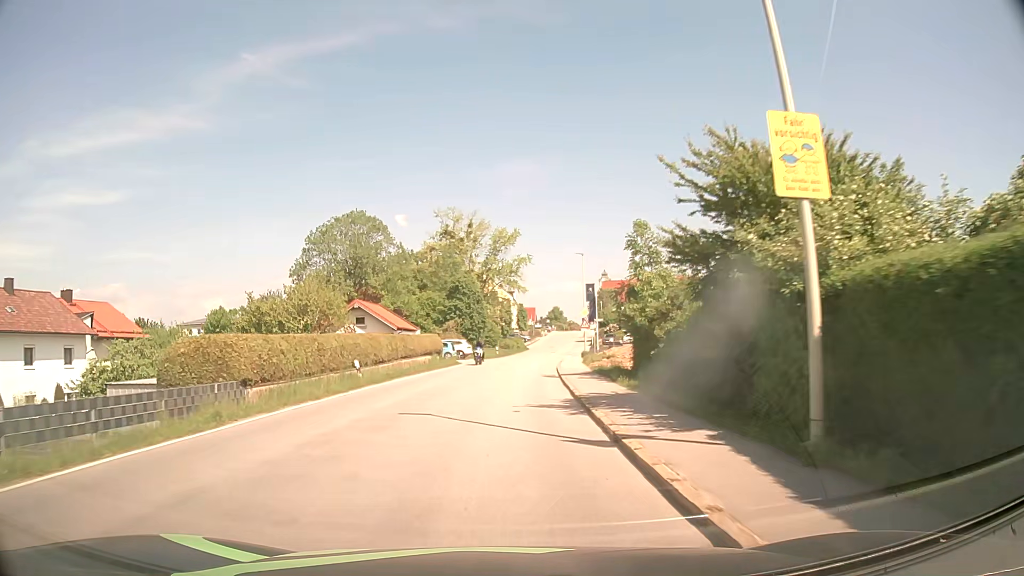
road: secondary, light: Day
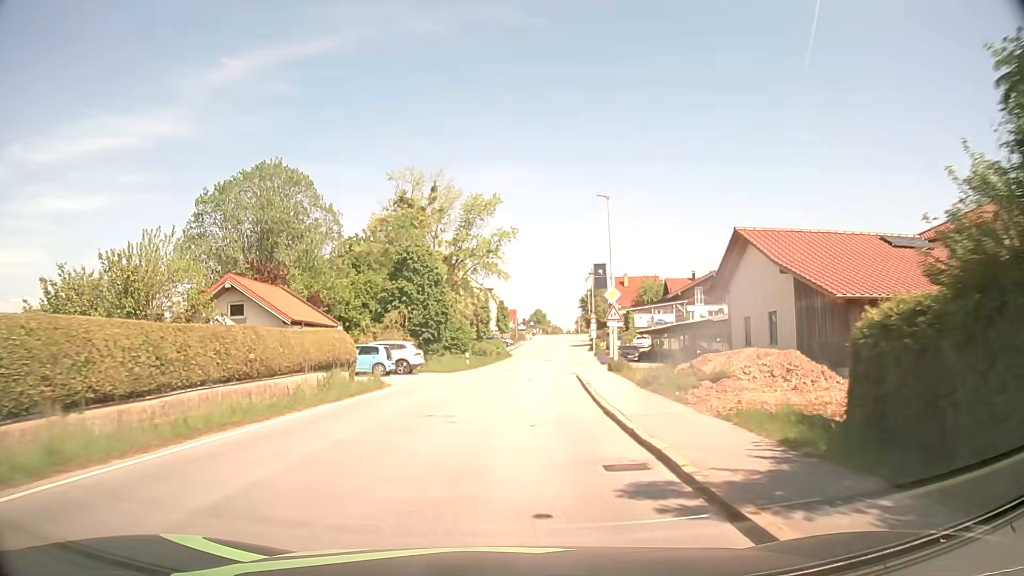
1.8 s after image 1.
(+0.1, +22.4) m; +1°
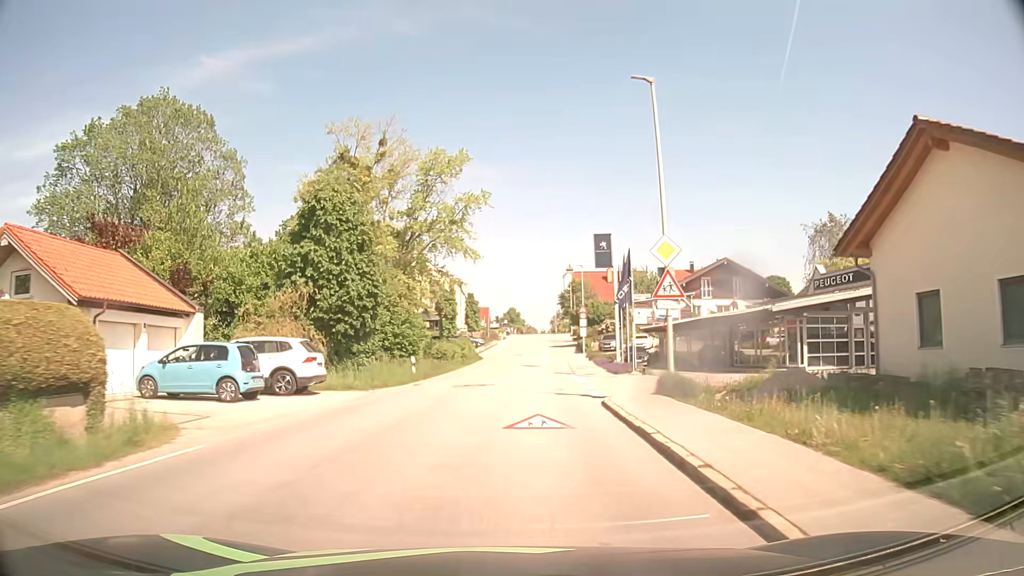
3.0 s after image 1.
(+0.3, +14.9) m; +2°
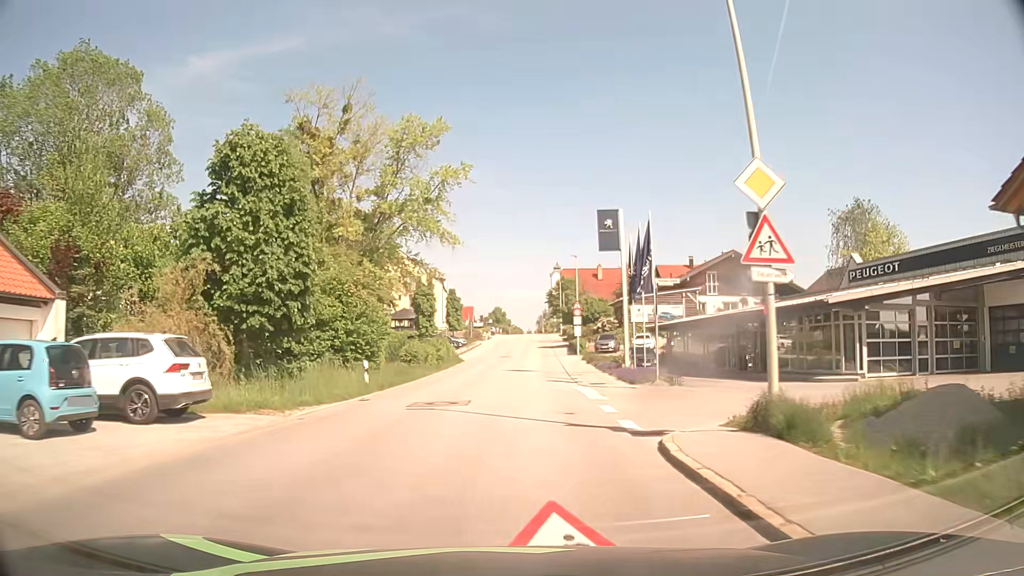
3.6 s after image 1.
(+0.1, +7.4) m; +1°
